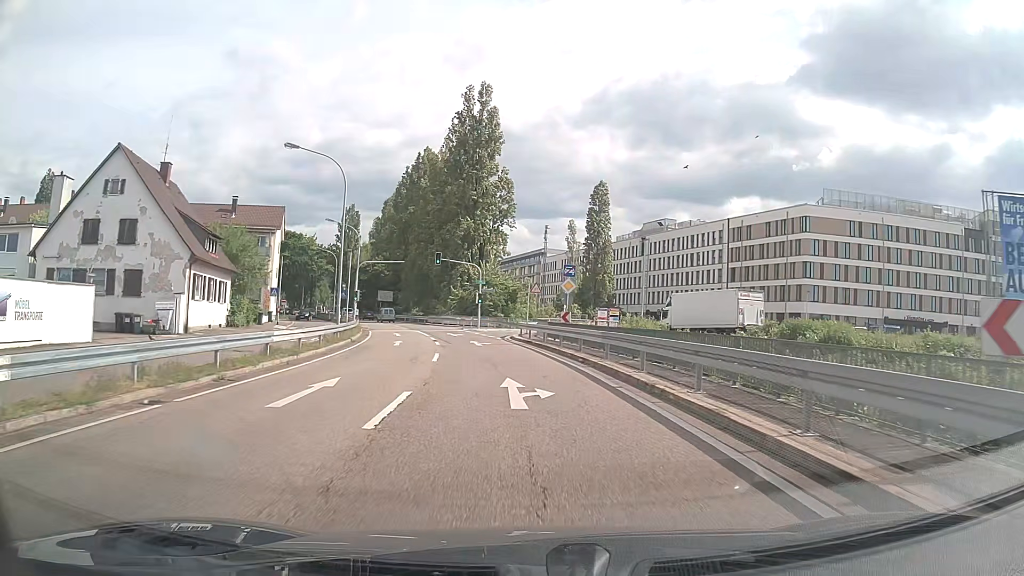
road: trunk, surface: asphalt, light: Day
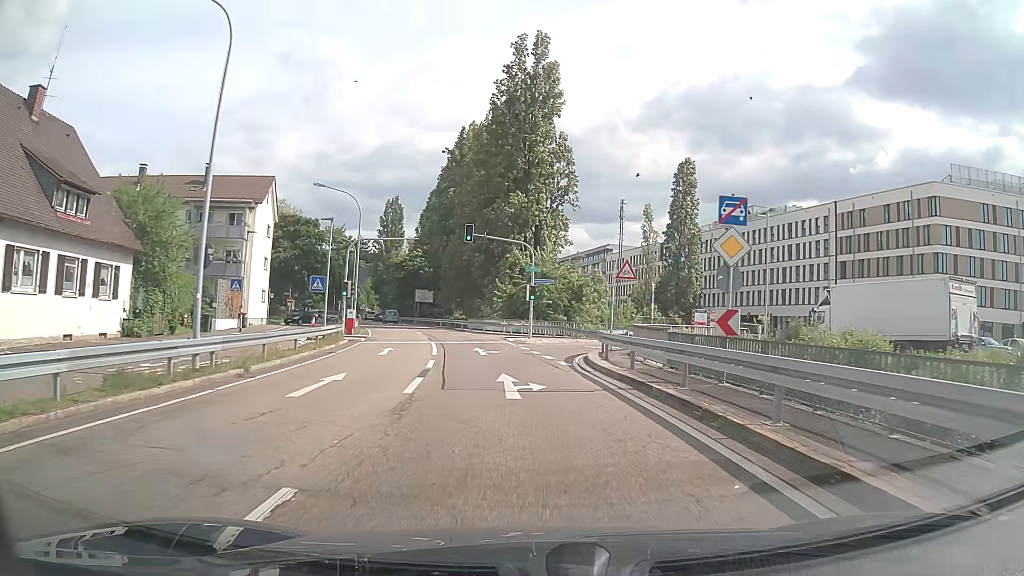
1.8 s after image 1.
(-0.8, +18.9) m; -5°
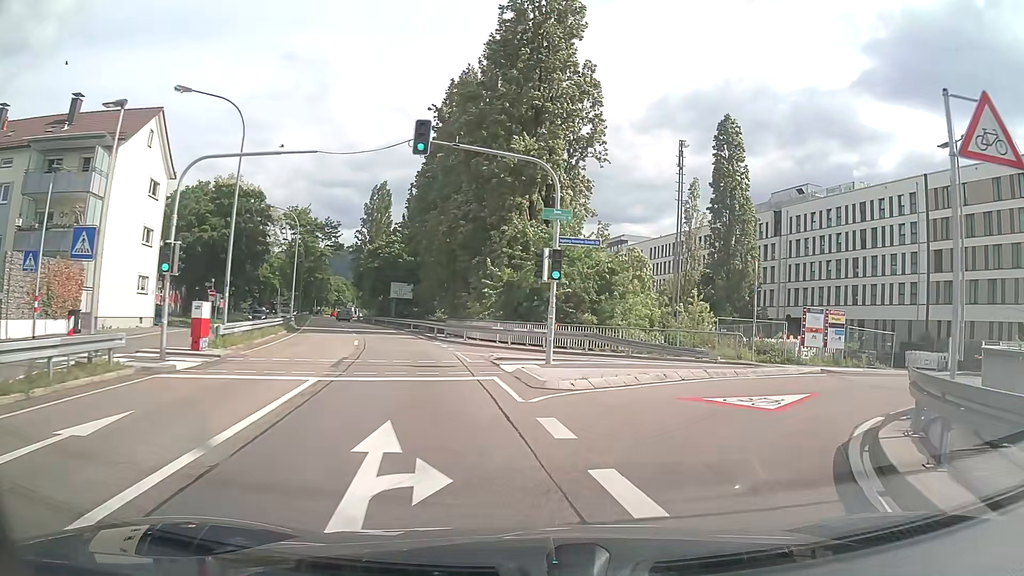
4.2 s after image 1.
(-0.5, +20.1) m; 0°
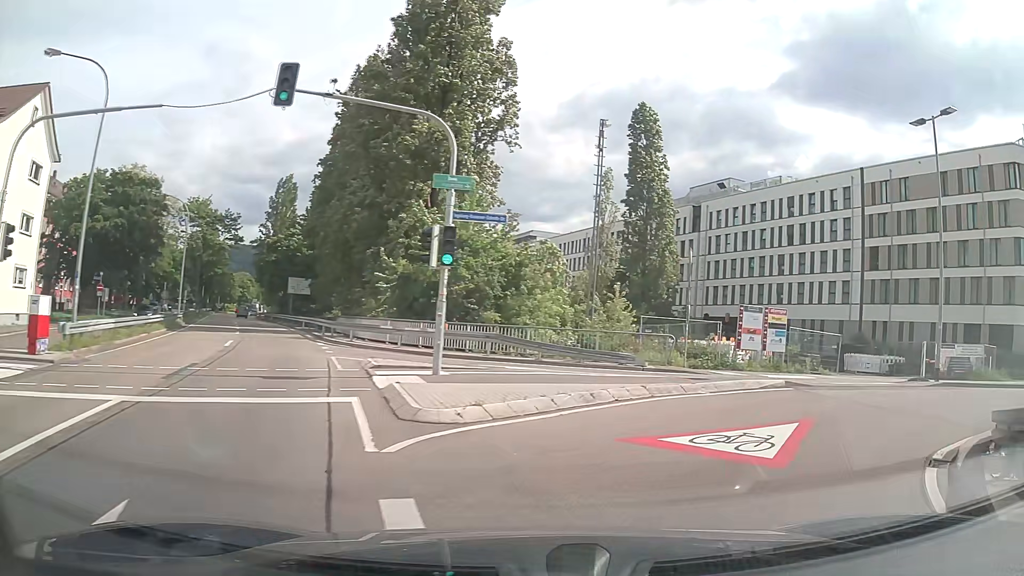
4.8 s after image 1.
(+0.3, +4.0) m; +9°
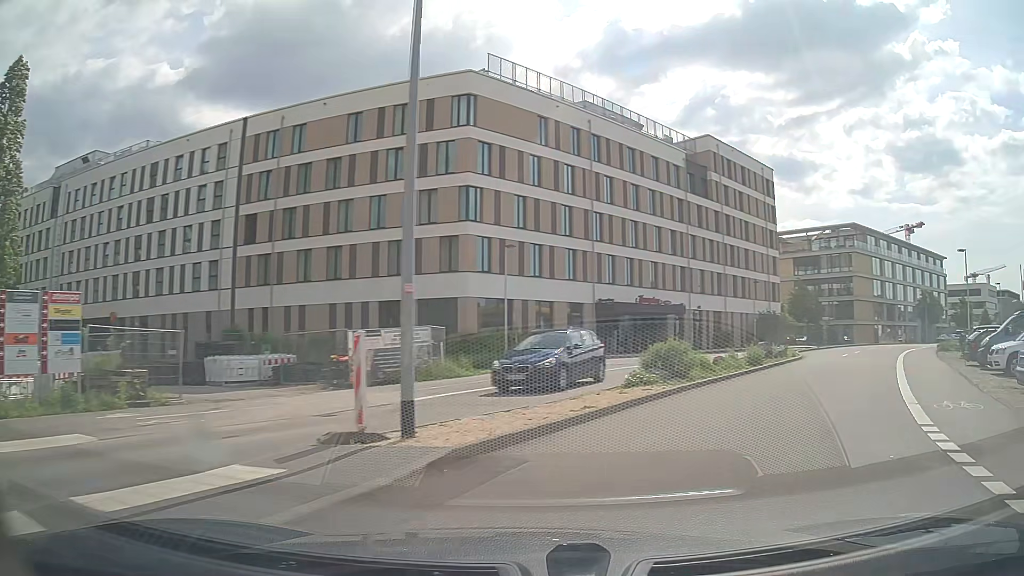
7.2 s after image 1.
(+6.0, +12.2) m; +54°
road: residential
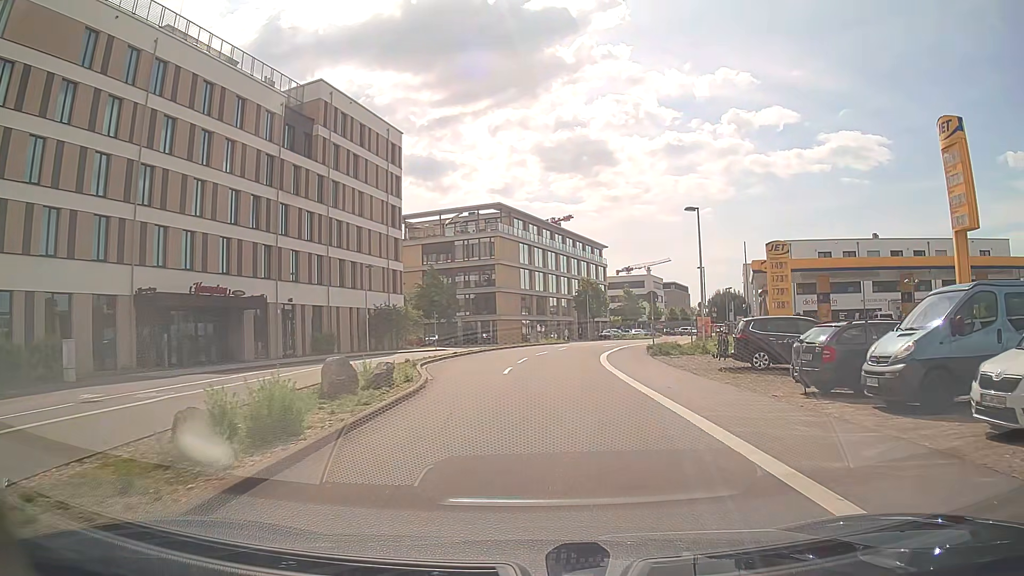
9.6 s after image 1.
(+5.0, +14.4) m; +30°
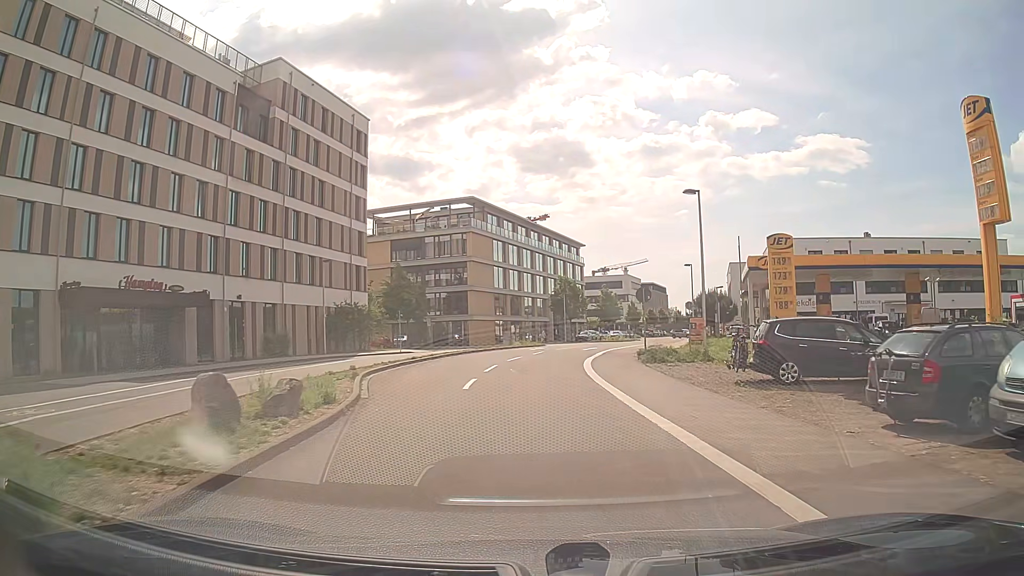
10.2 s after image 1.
(+0.1, +4.4) m; +2°
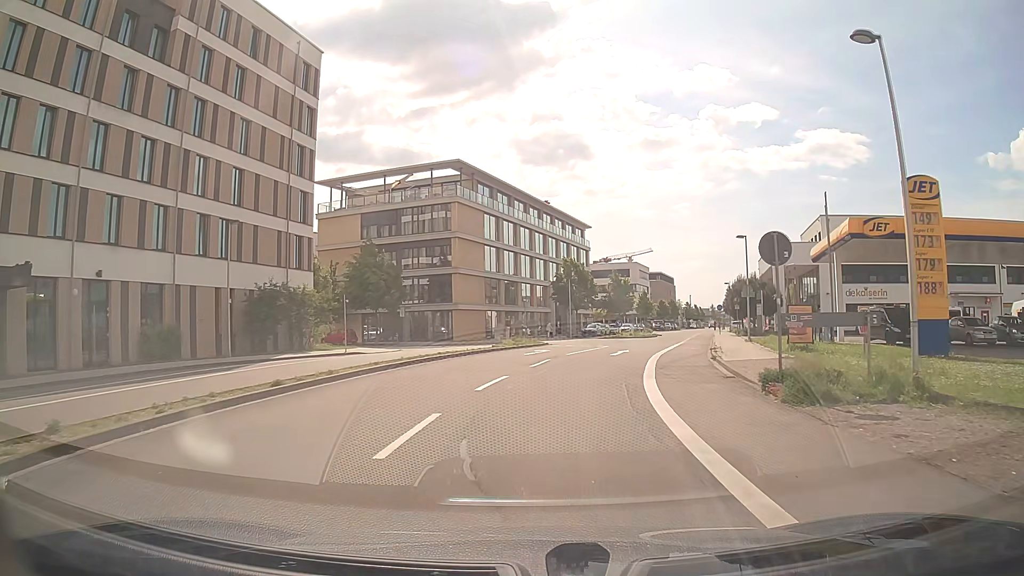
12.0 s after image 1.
(0.0, +14.5) m; 0°
(0, +10) (+1, +20) (+4, +30) (+6, +39) (+9, +49) (+12, +59) (+14, +68) (+17, +78) (+20, +87) (+22, +97) m
